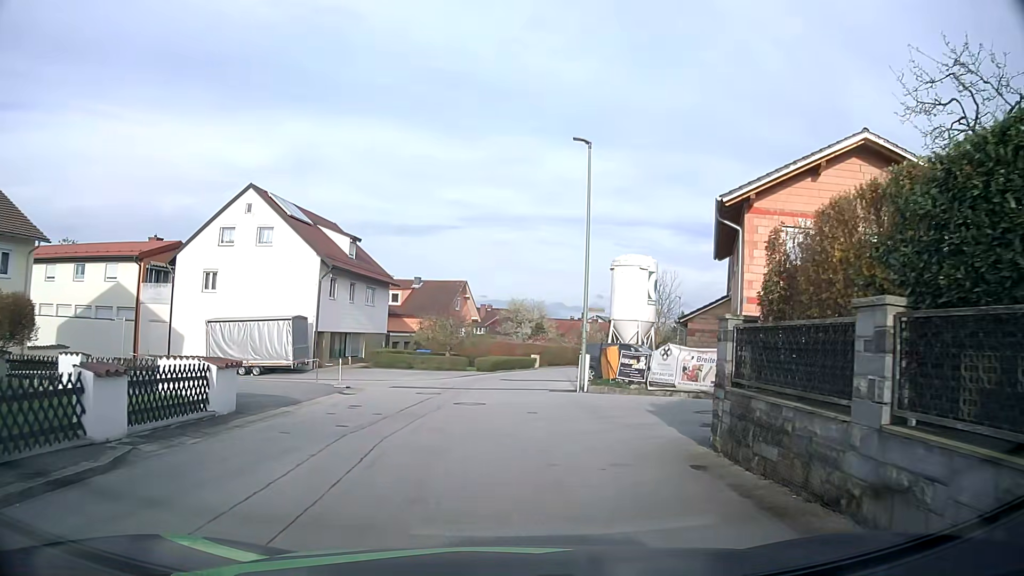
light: Day
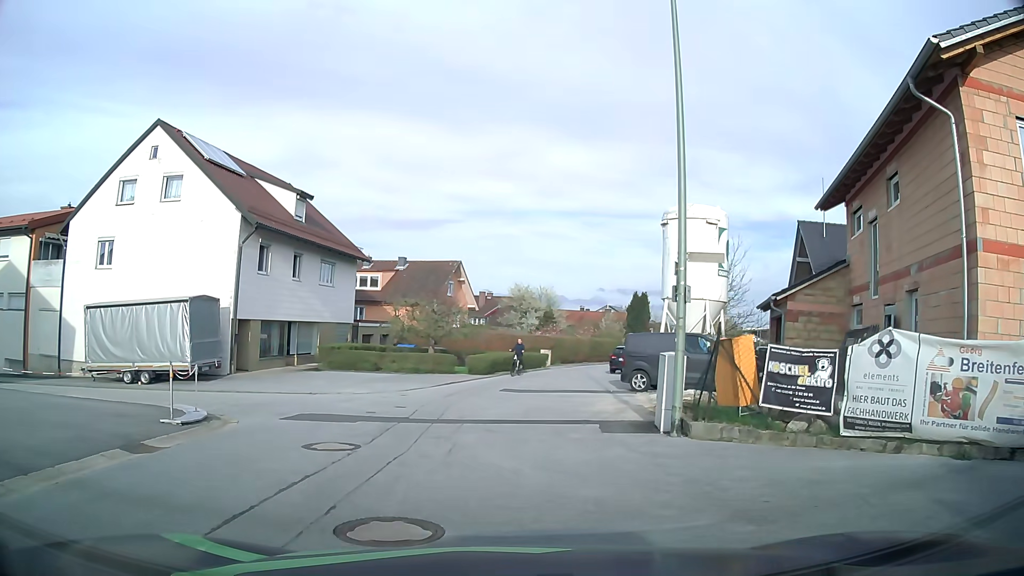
(+0.1, +11.6) m; +1°
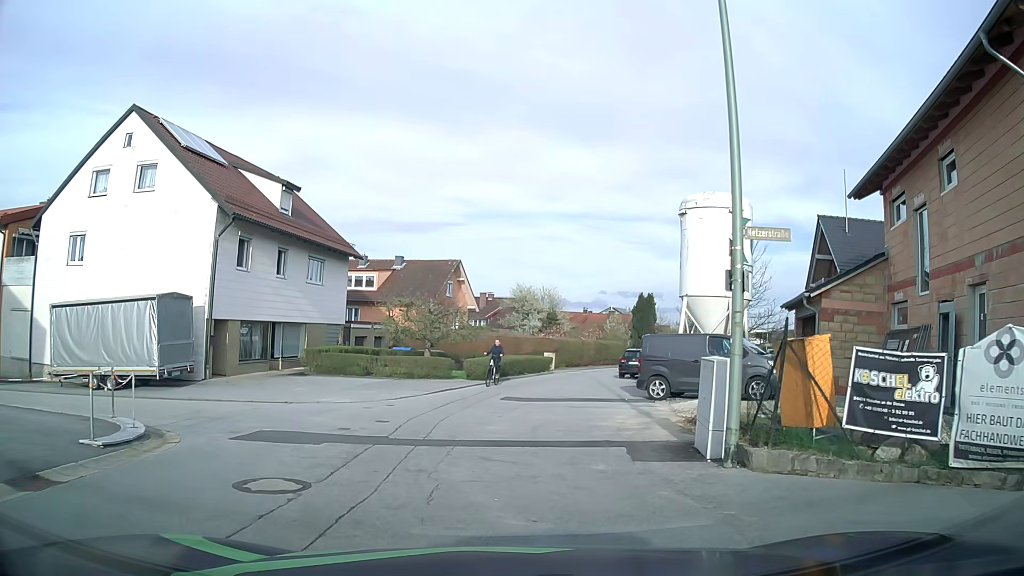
(0.0, +2.5) m; -1°
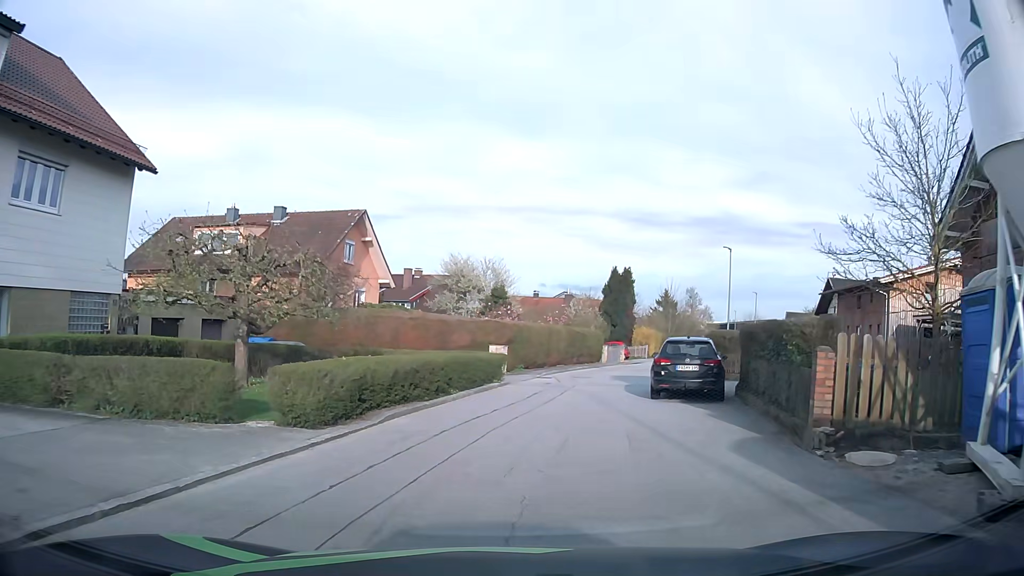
(+1.0, +18.2) m; +6°
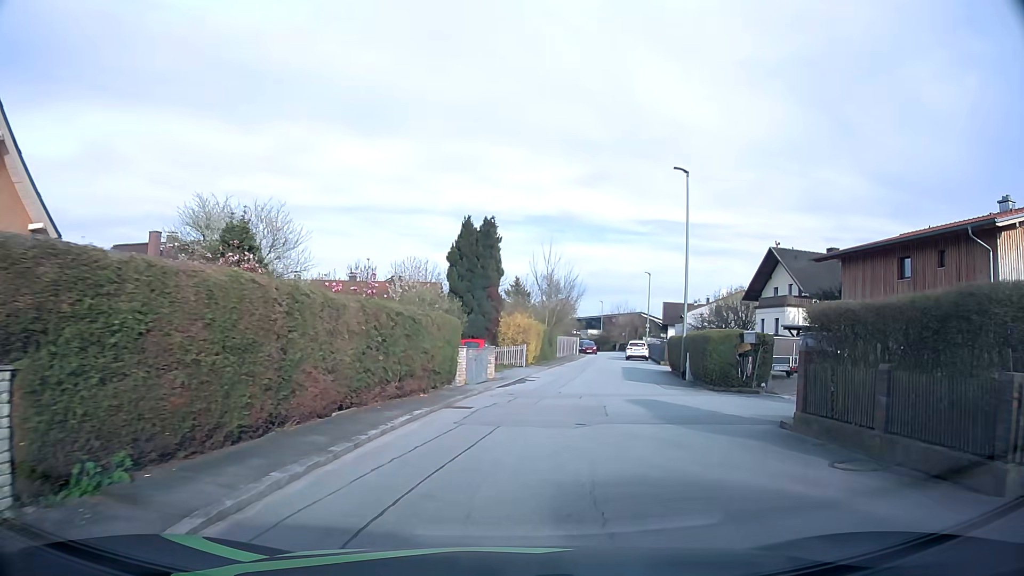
(+2.3, +22.1) m; +14°
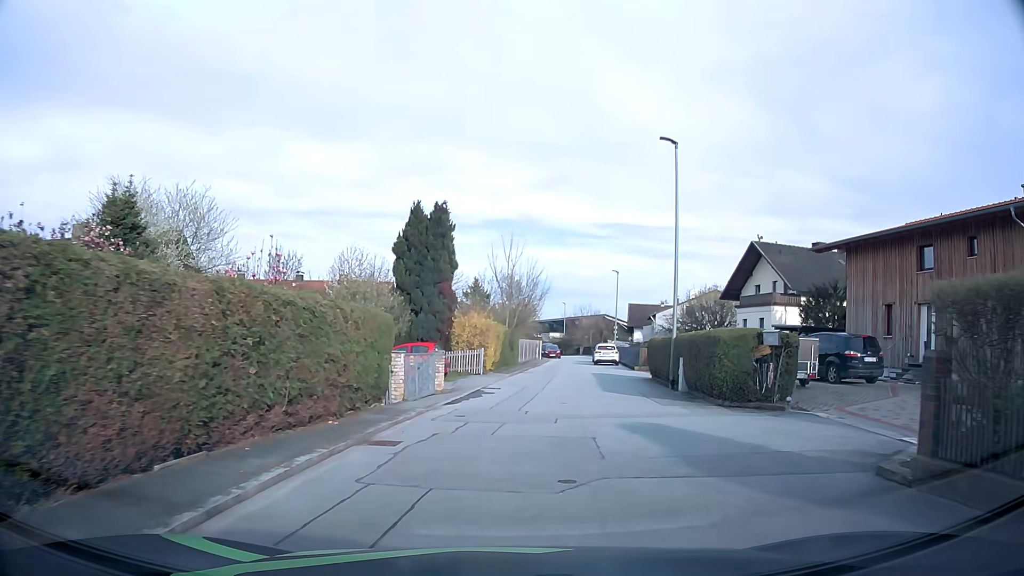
(+0.1, +4.5) m; +3°
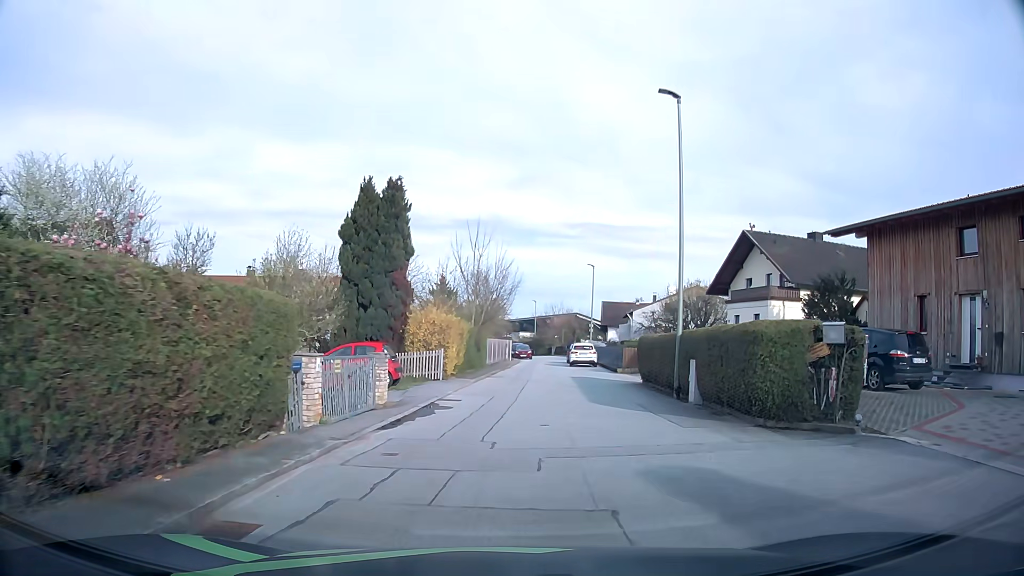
(+0.1, +4.4) m; +3°
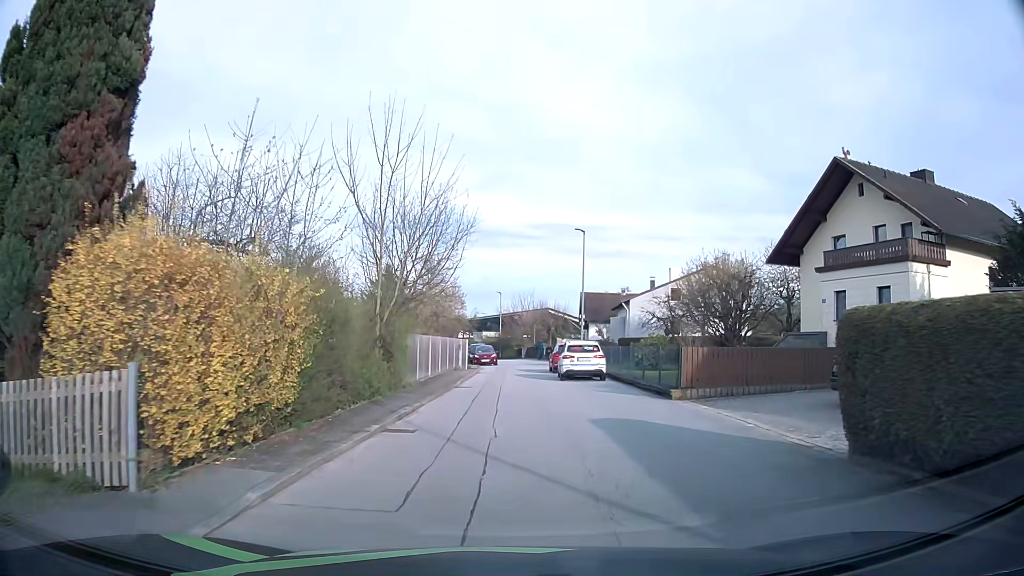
(+0.7, +17.7) m; +3°
(0, +10) (0, +20) (0, +30) (+1, +40) (+1, +50) (0, +60) (-2, +70) (-4, +79) (-9, +88) (-15, +96) m
